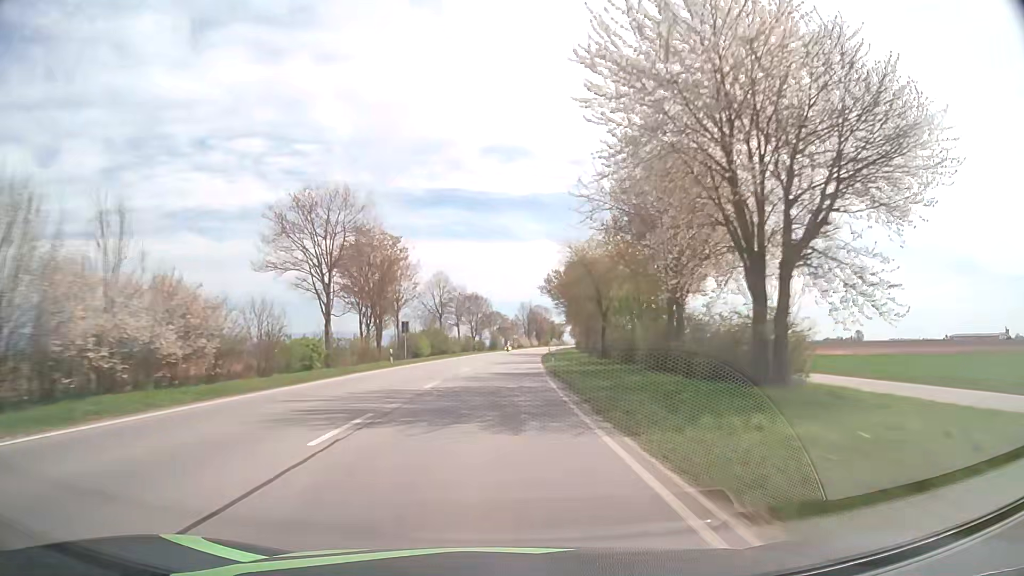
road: primary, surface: asphalt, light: Day
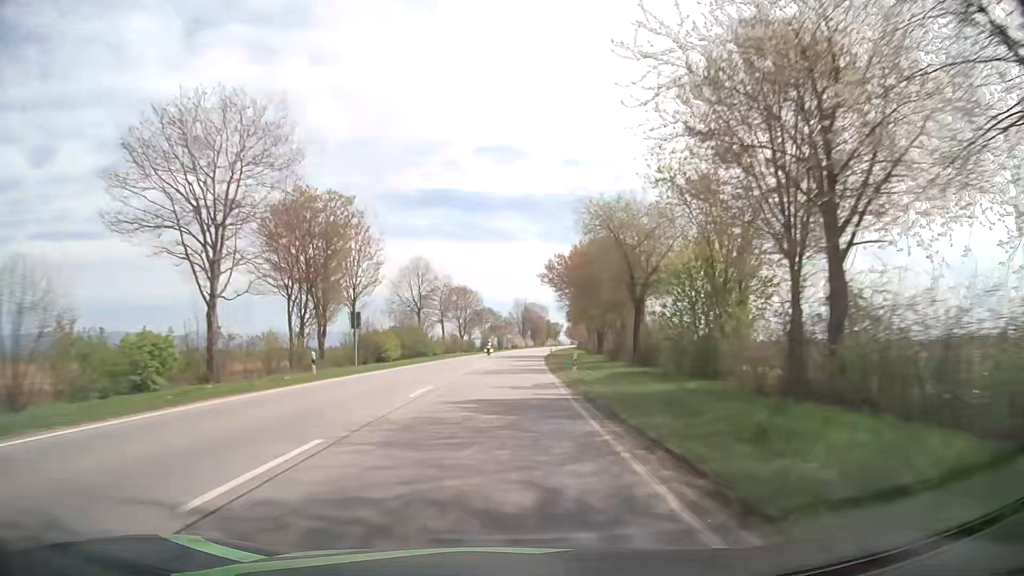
(+0.1, +15.7) m; 0°
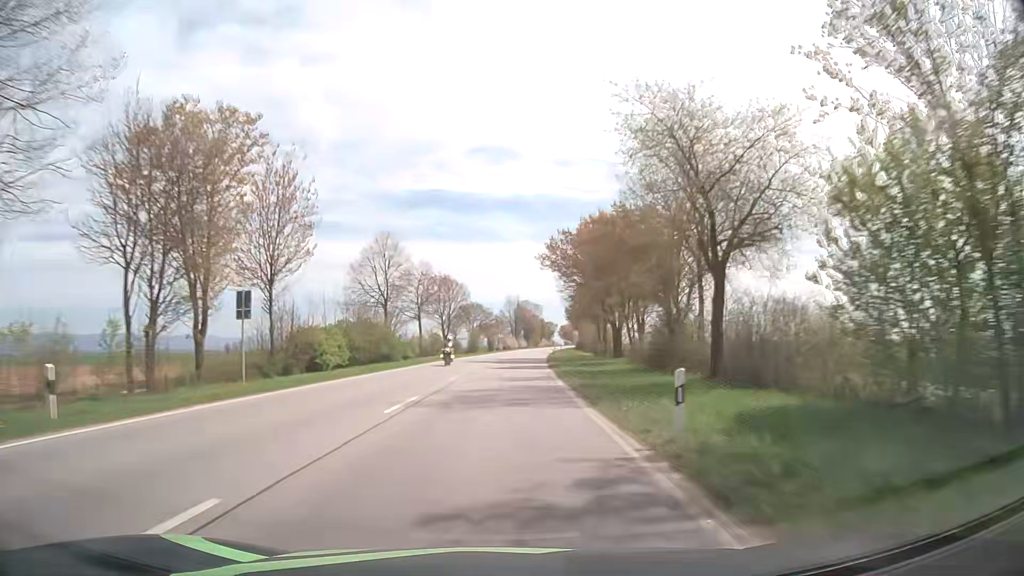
(+0.1, +15.7) m; +1°
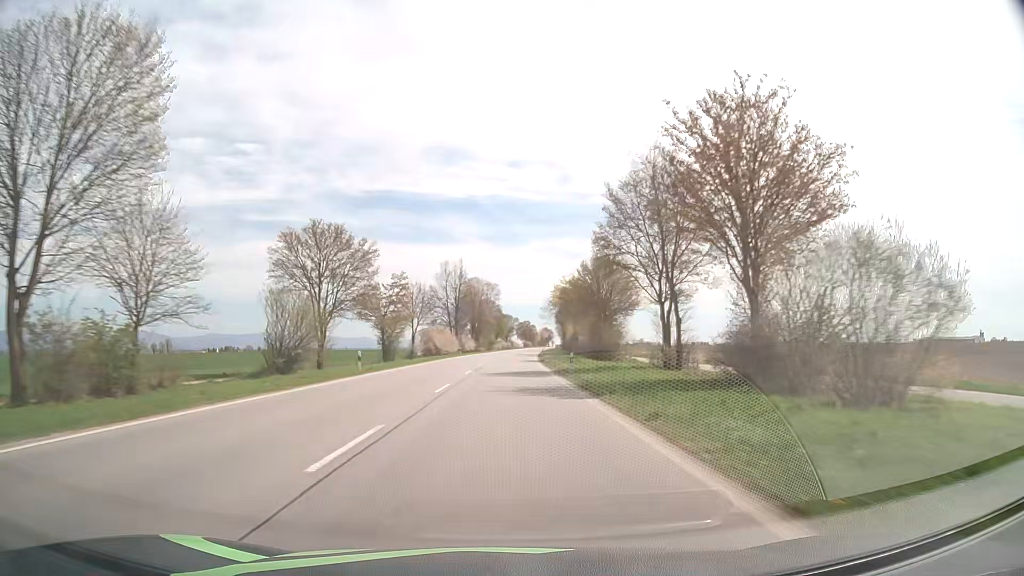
(+2.4, +78.4) m; +4°
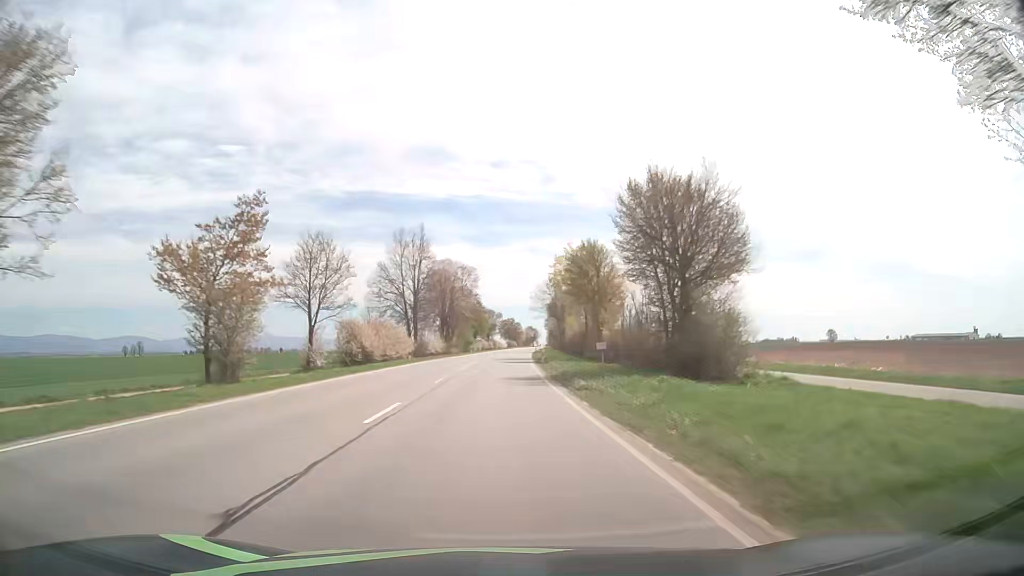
(+0.5, +31.5) m; +2°
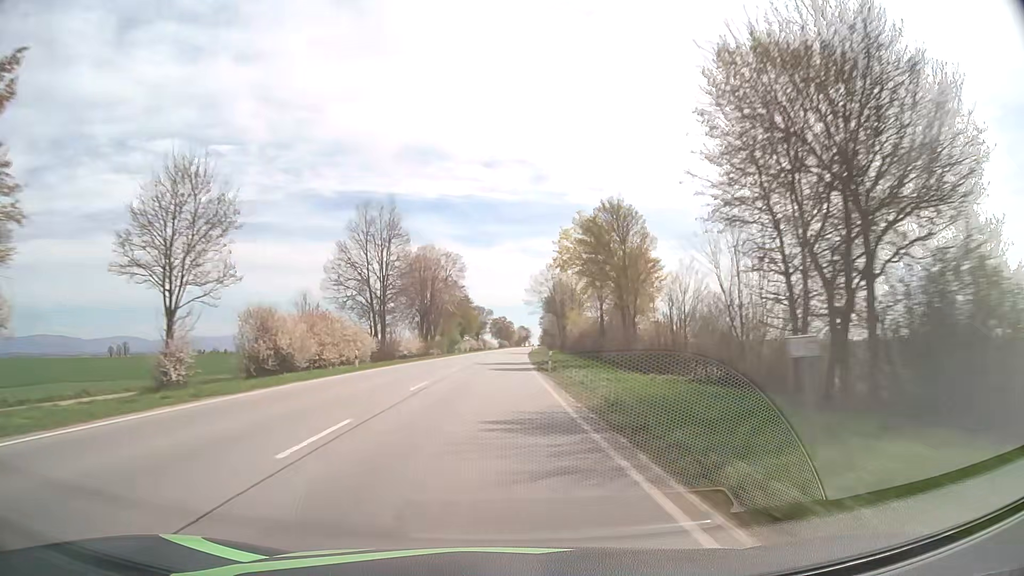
(+0.1, +15.8) m; +1°
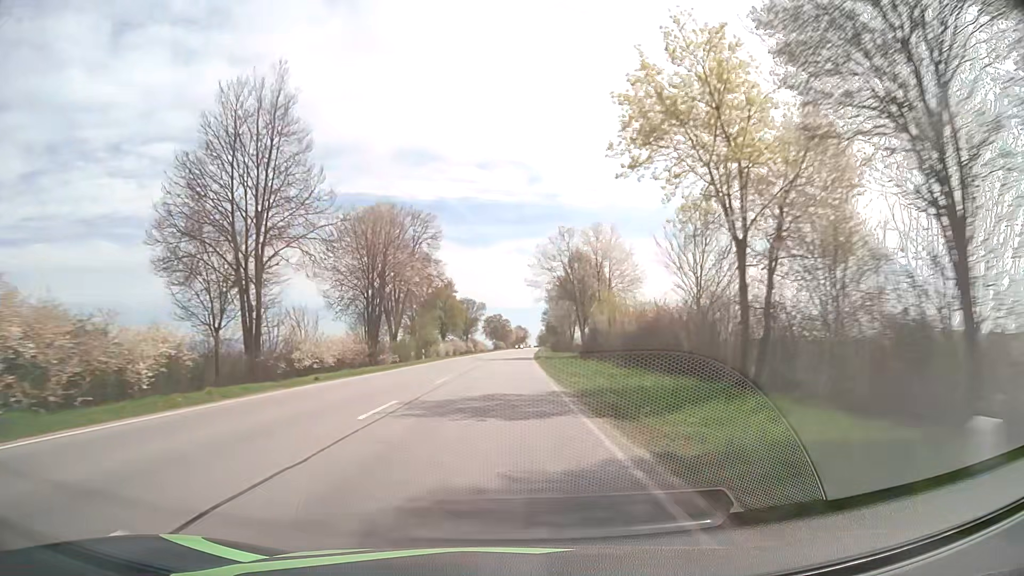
(+0.1, +31.6) m; 0°
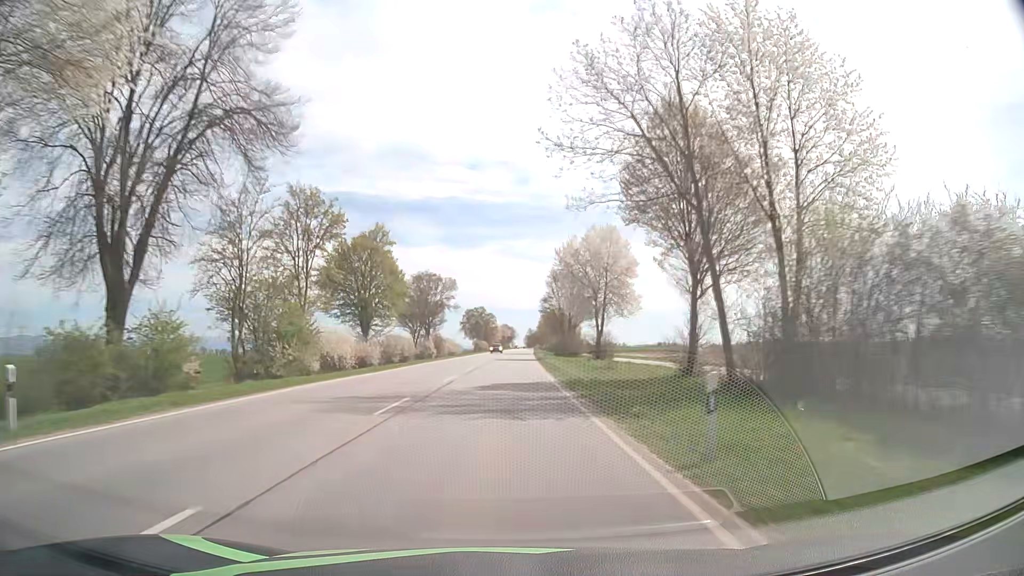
(+0.5, +47.4) m; +1°
(0, +10) (0, +20) (0, +30) (0, +40) (+1, +50) (+1, +60) (+1, +70) (+2, +80) (+2, +90) (+2, +100) m
